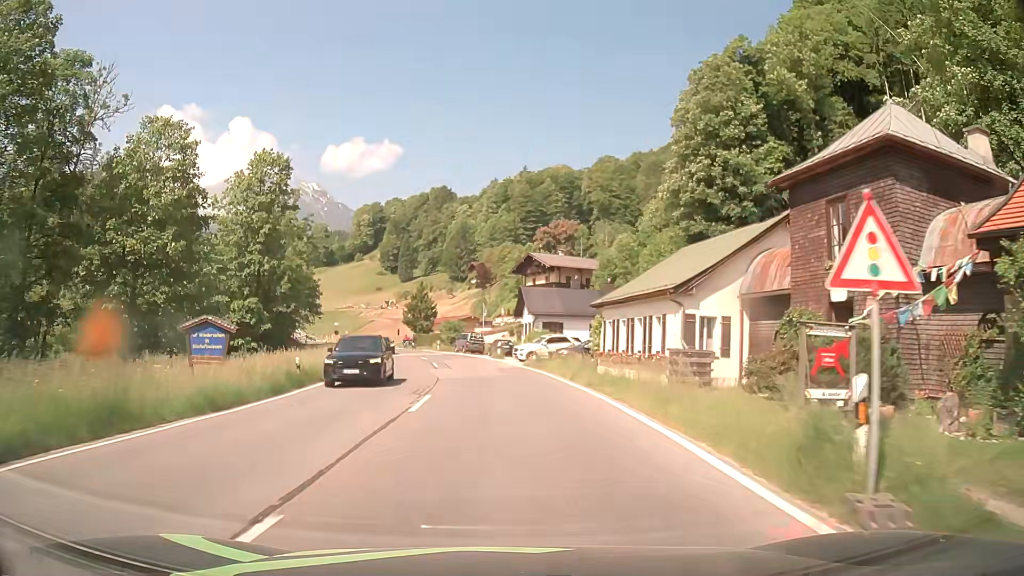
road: primary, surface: asphalt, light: Day
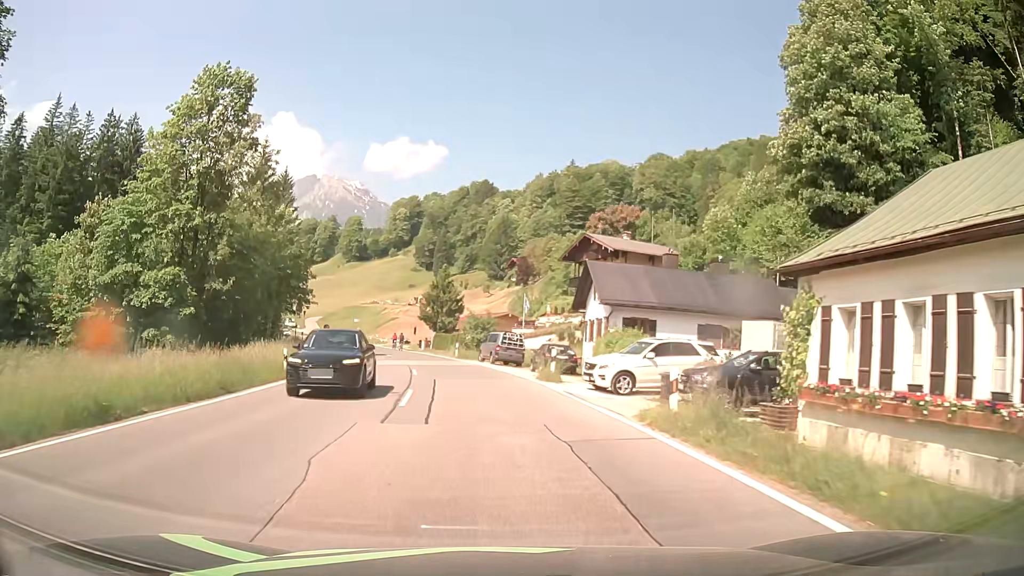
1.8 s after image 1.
(-0.7, +22.8) m; -4°
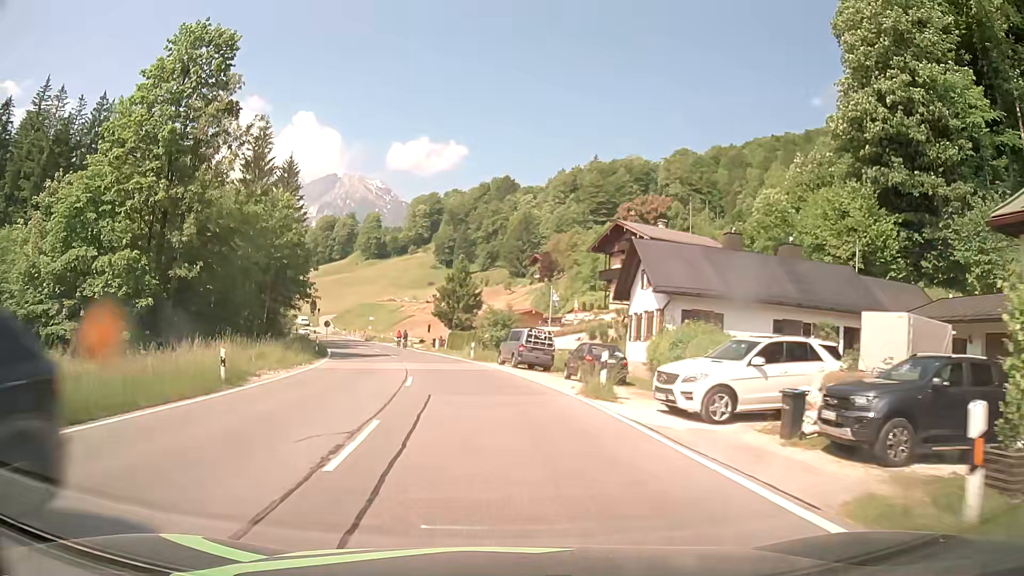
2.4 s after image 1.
(-0.1, +7.6) m; -2°
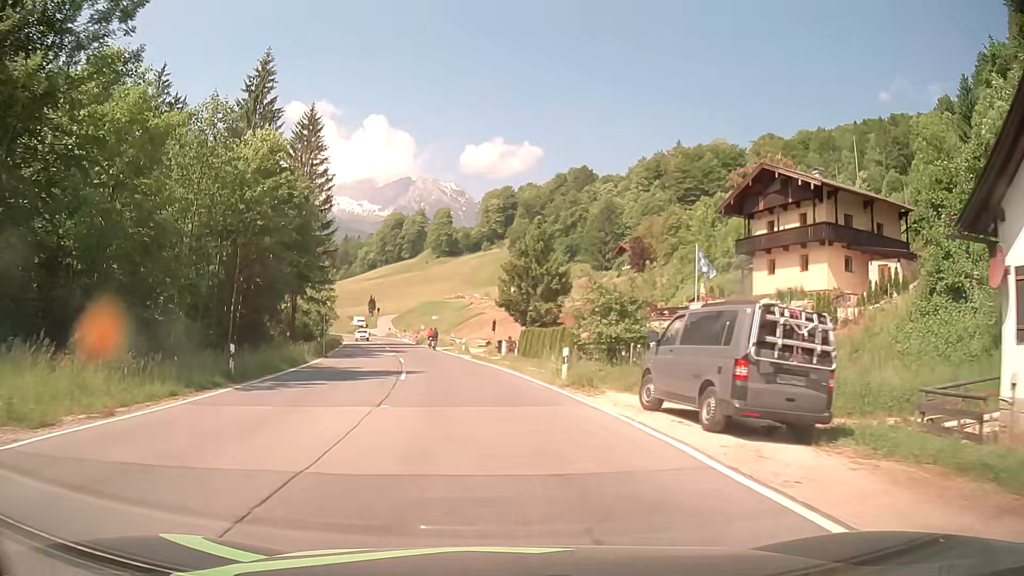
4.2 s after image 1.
(-1.1, +22.5) m; -6°
(0, +10) (-1, +20) (-2, +30) (-4, +40) (-6, +50) (-8, +59) (-10, +69) (-12, +79) (-14, +89) (-17, +98) m
